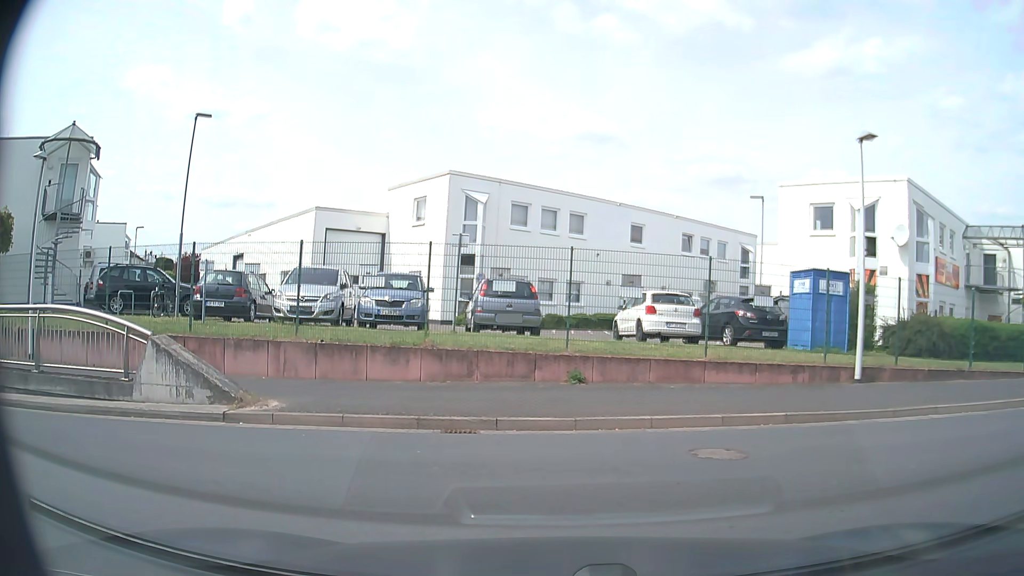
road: residential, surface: asphalt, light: Day
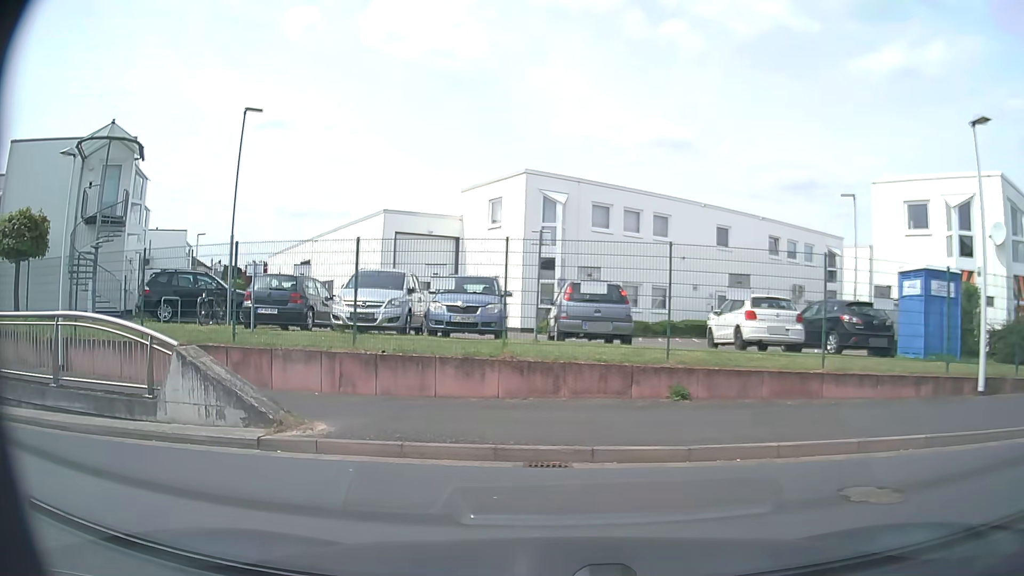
(-0.1, +1.8) m; -6°
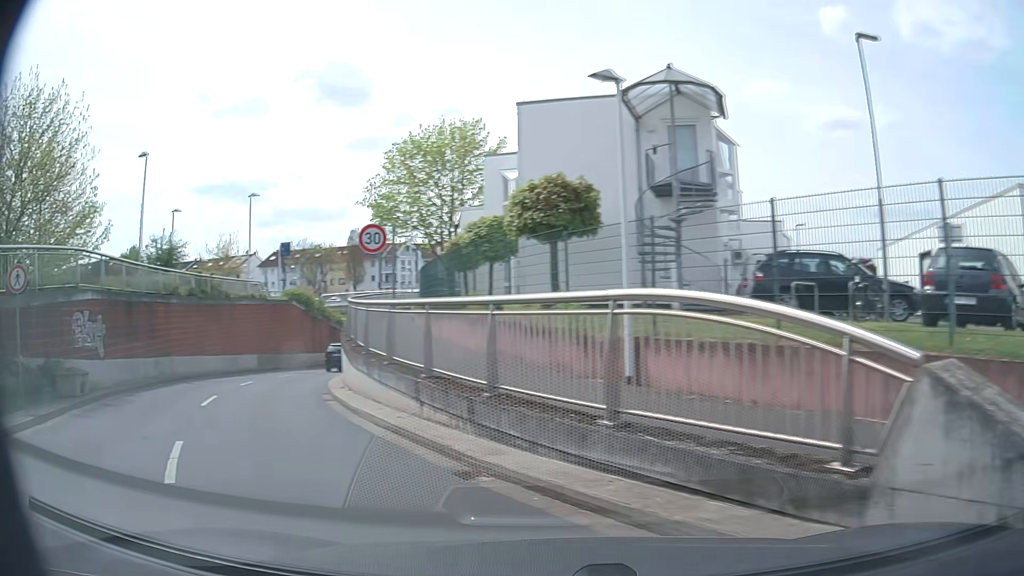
(-2.5, +5.2) m; -51°
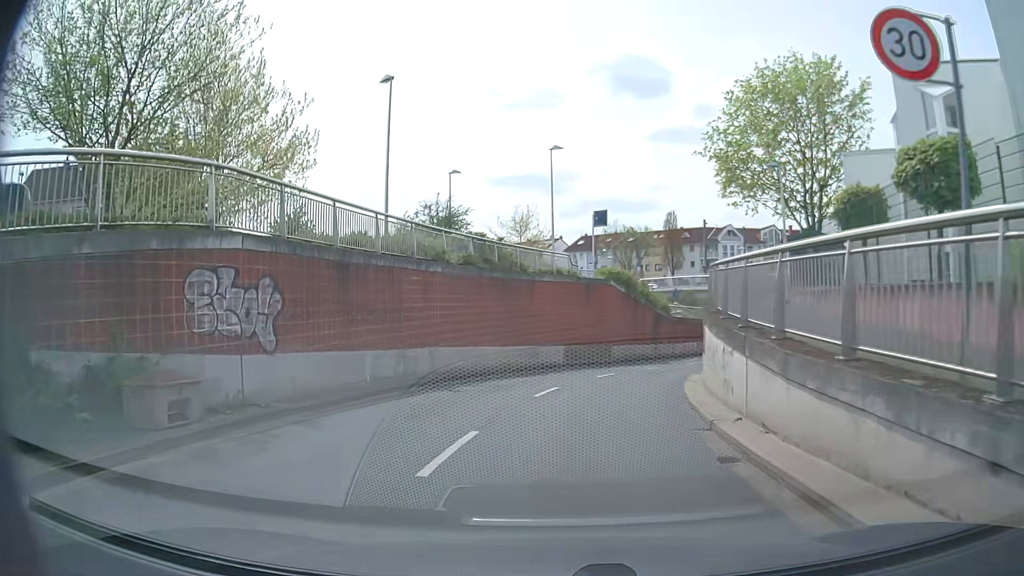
(-3.6, +9.0) m; -29°
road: unclassified
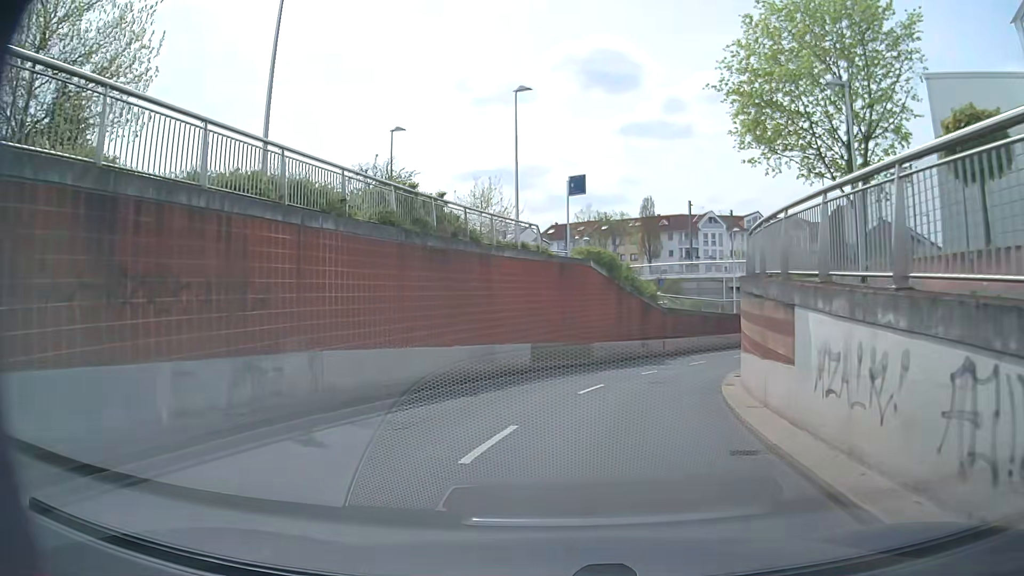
(+0.1, +8.3) m; +1°
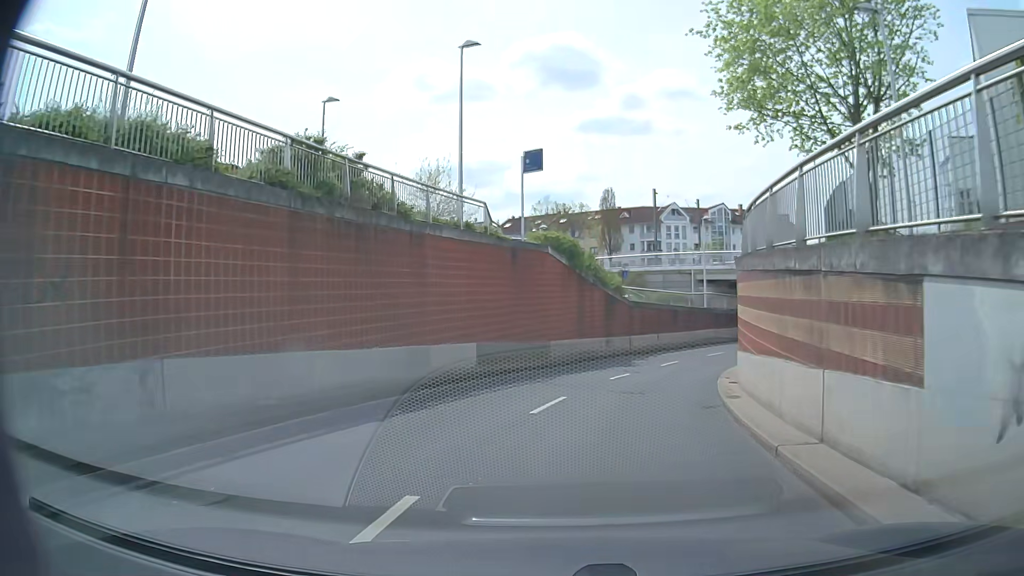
(+0.3, +4.4) m; +5°
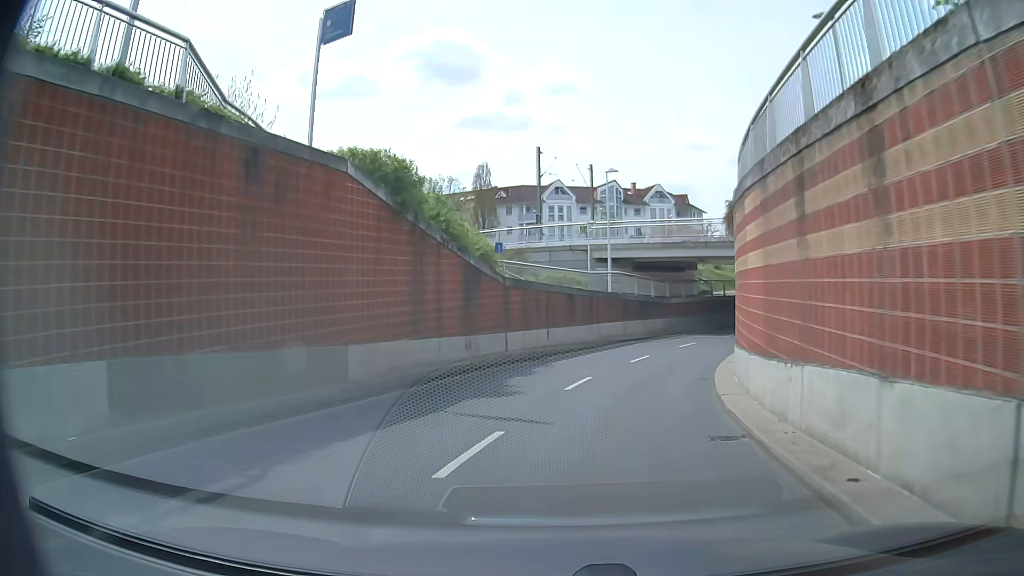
(+1.4, +14.0) m; +11°
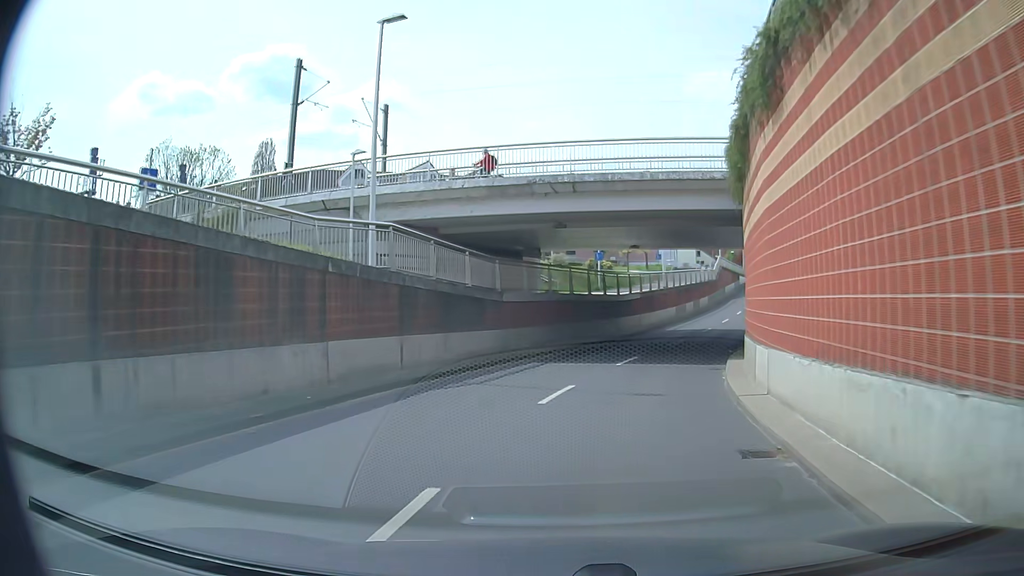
(+2.8, +20.9) m; +16°
(+1, +10) (+3, +20) (+5, +29) (+9, +38) (+13, +48) (+17, +57) (+20, +66) (+24, +76) (+28, +85) (+31, +94) m
